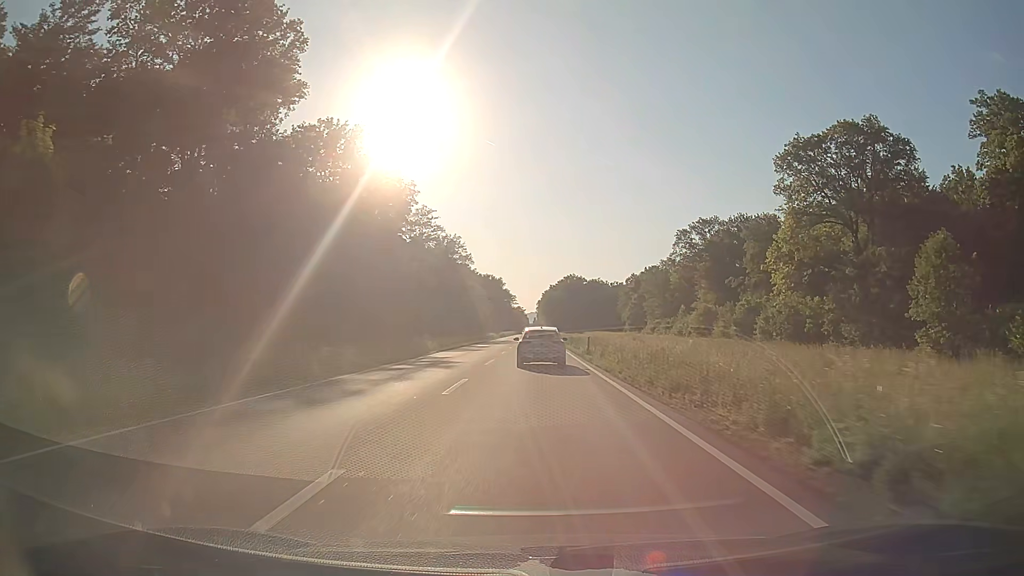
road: primary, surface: asphalt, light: Day
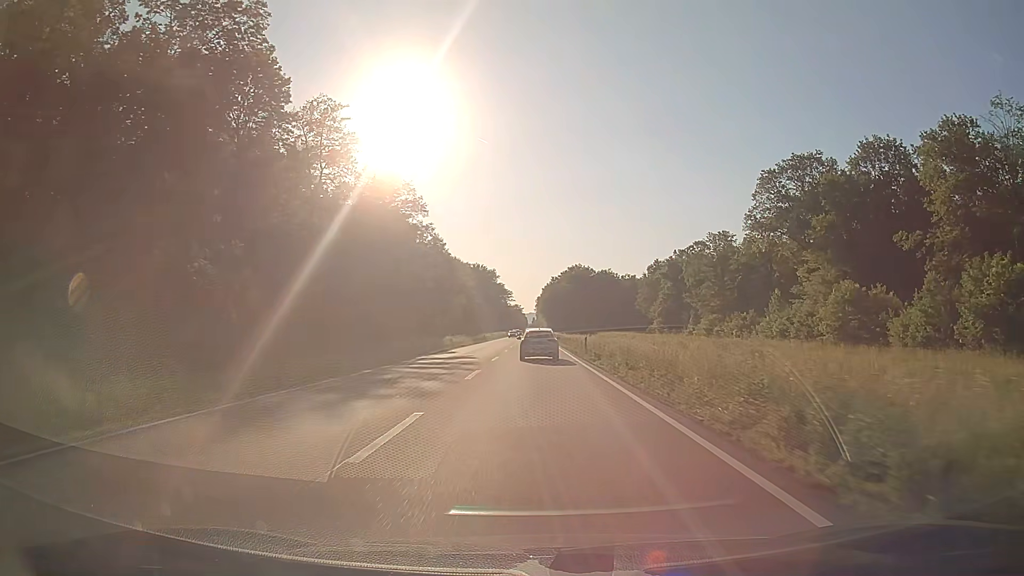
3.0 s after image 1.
(+0.1, +55.6) m; 0°
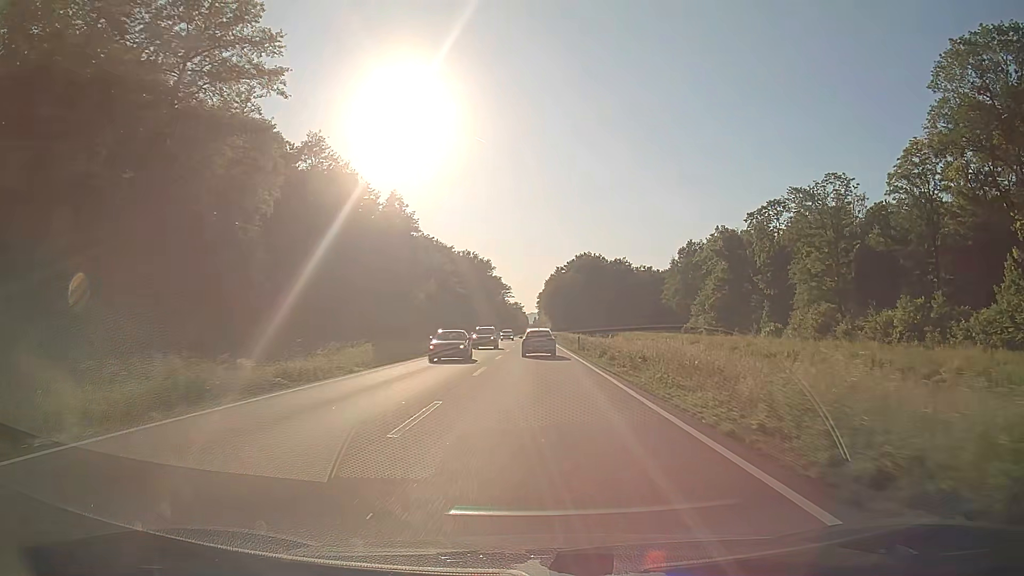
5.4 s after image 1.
(-0.1, +46.5) m; 0°
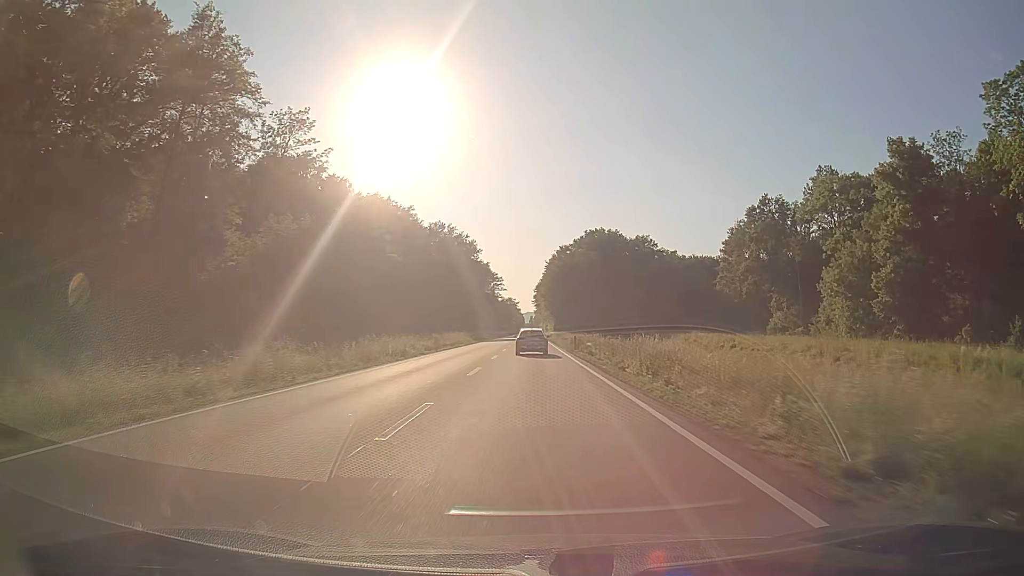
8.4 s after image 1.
(+0.3, +60.6) m; 0°
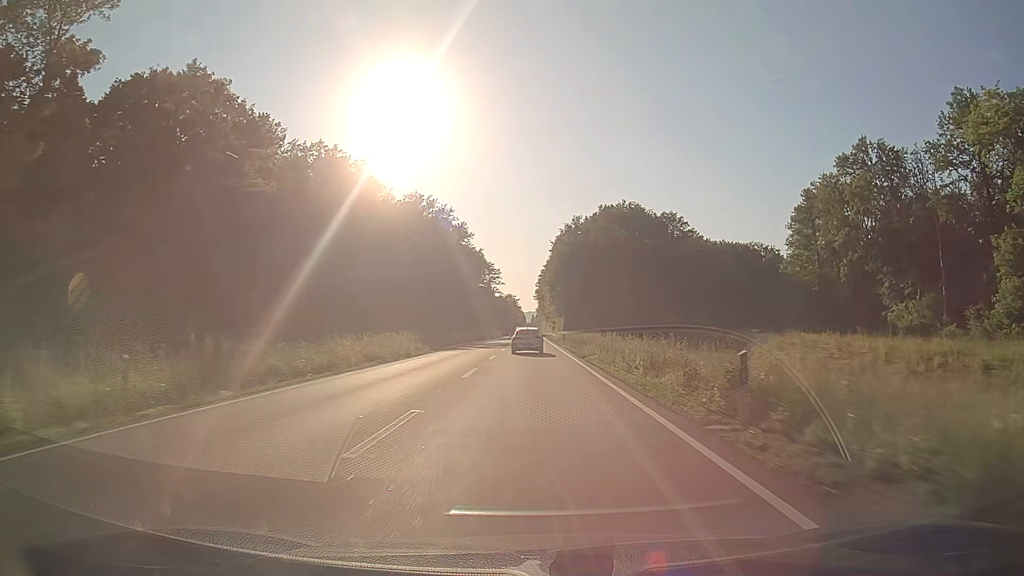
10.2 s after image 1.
(+0.1, +37.4) m; 0°
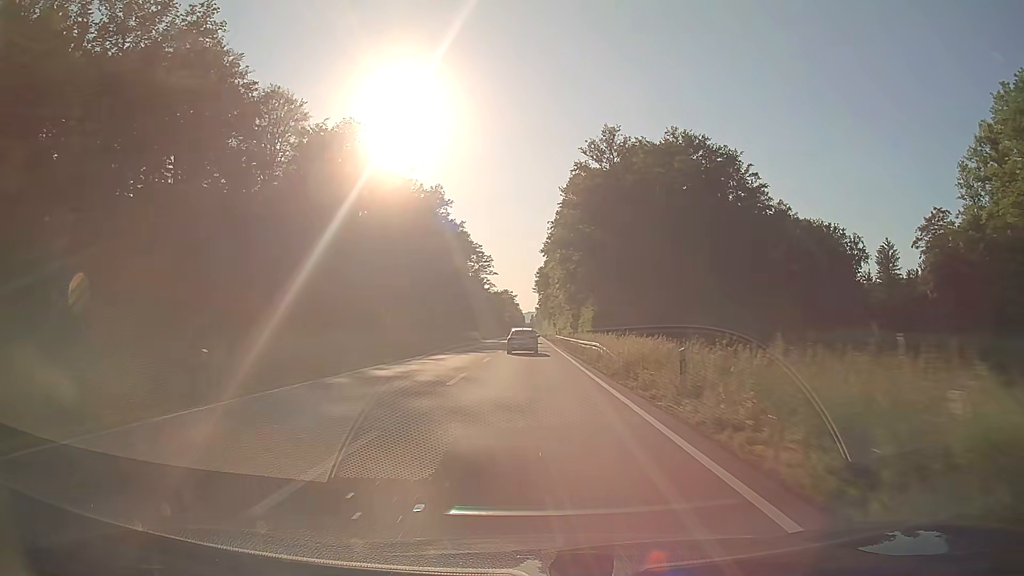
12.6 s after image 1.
(0.0, +50.5) m; 0°
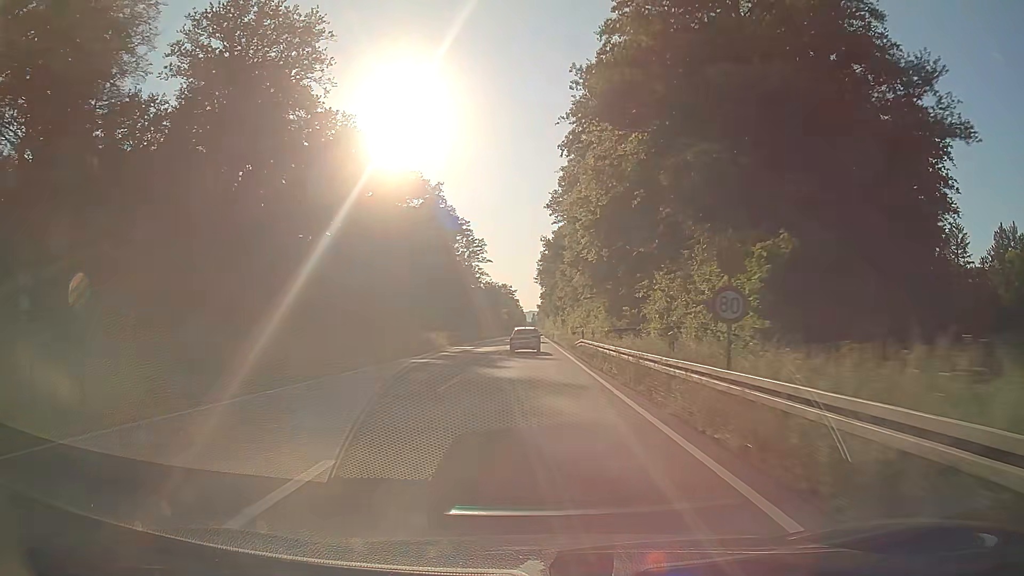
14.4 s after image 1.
(-0.1, +38.2) m; 0°
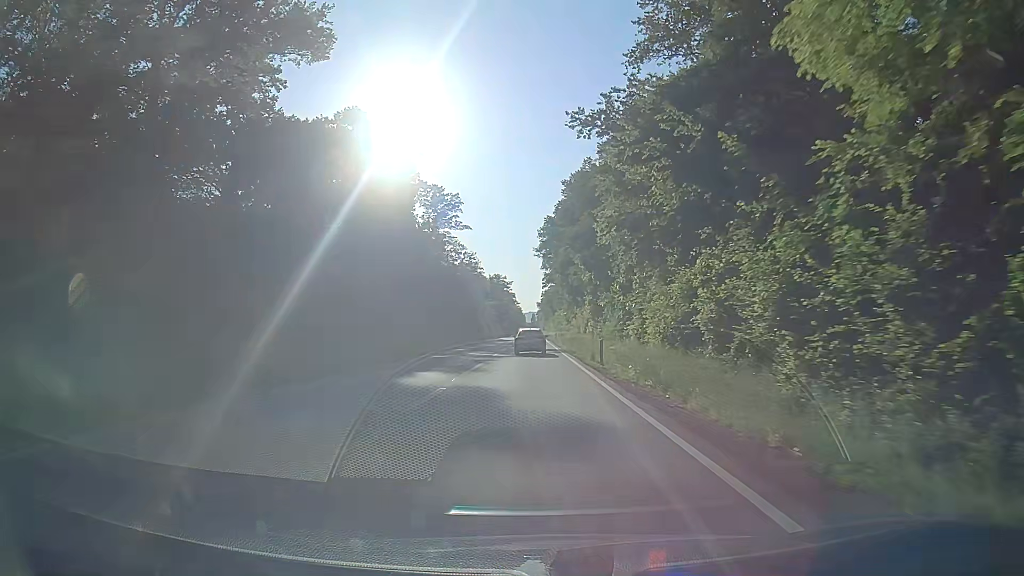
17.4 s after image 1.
(-0.2, +63.3) m; 0°
(0, +10) (0, +20) (0, +30) (0, +40) (0, +50) (0, +60) (0, +70) (0, +80) (0, +90) (0, +100) m
